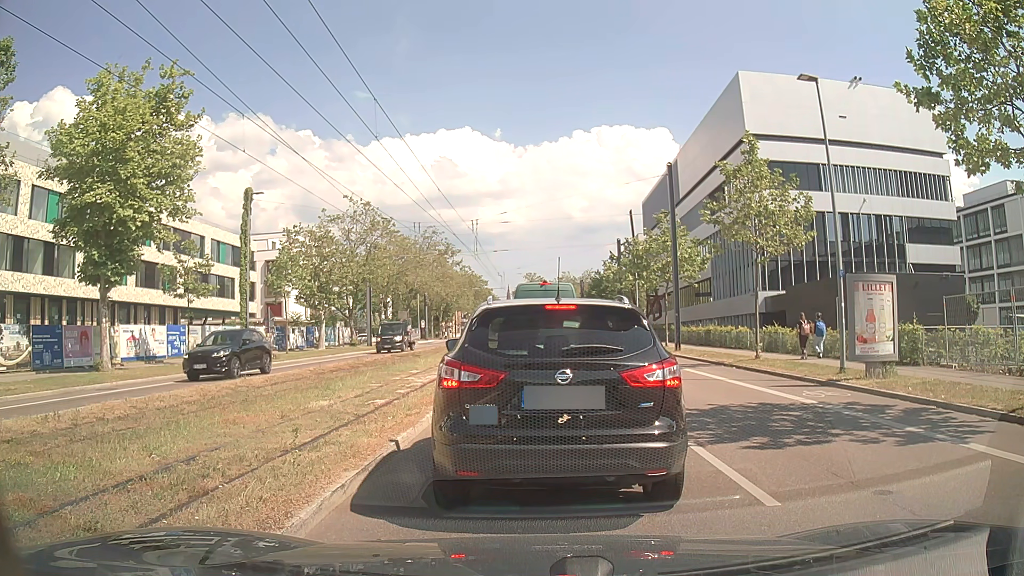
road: secondary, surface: asphalt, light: Day
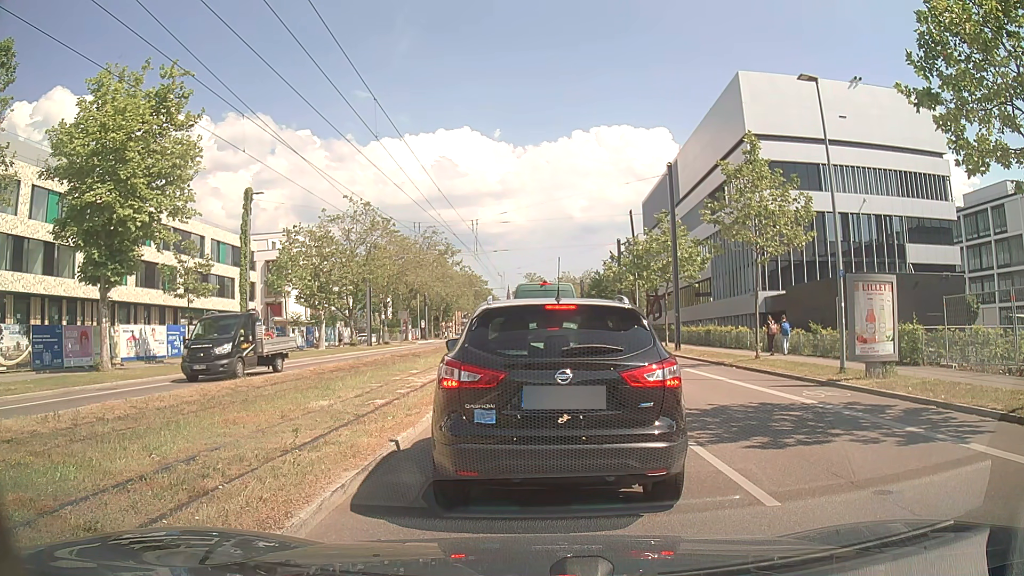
(0.0, 0.0) m; 0°
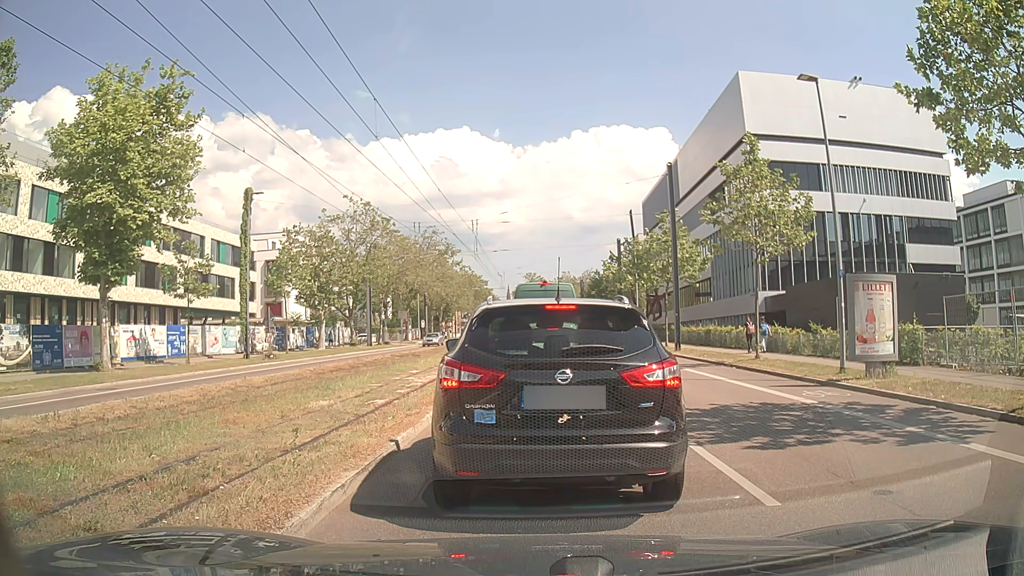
(0.0, 0.0) m; 0°
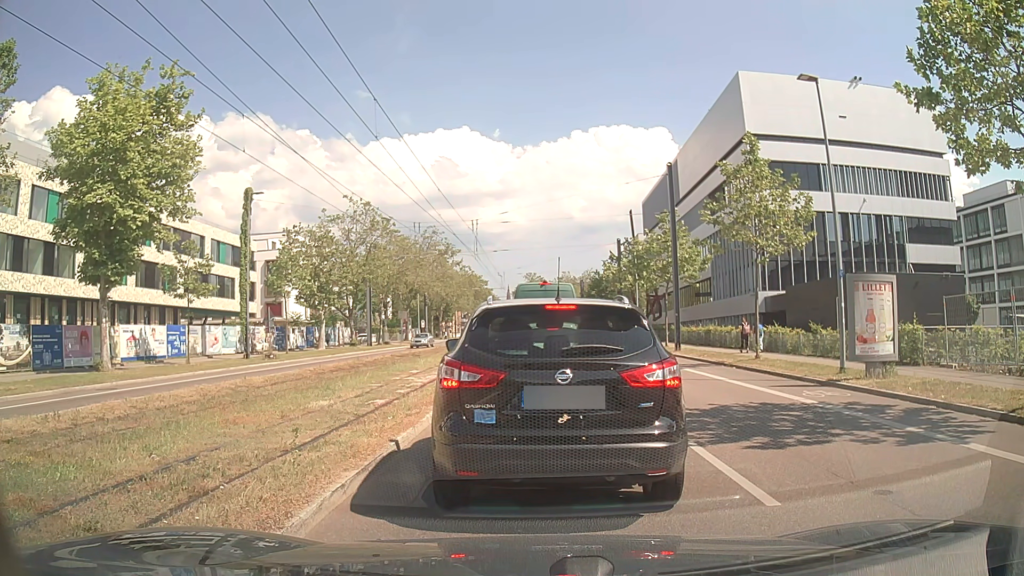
(0.0, 0.0) m; 0°
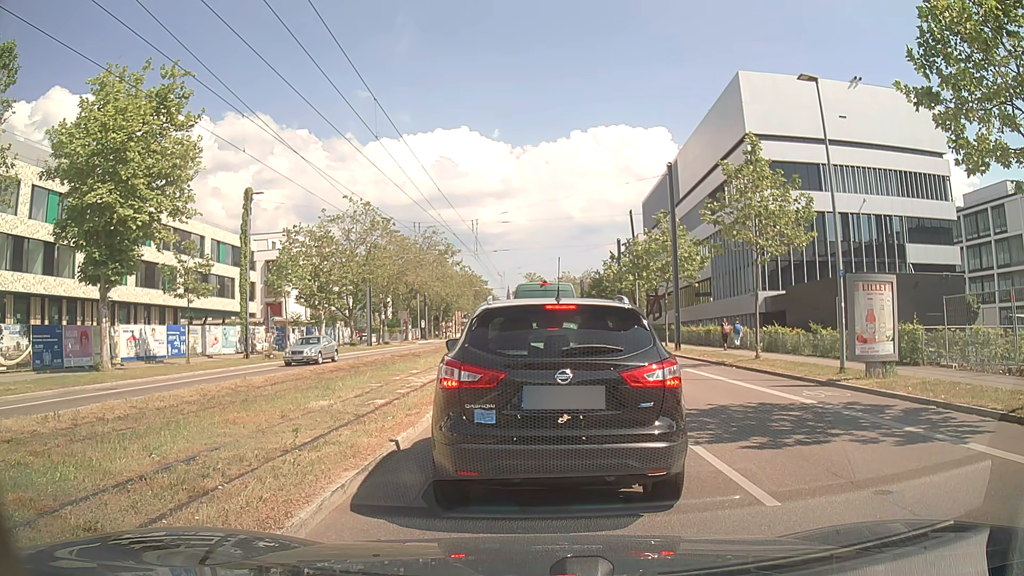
(0.0, 0.0) m; 0°
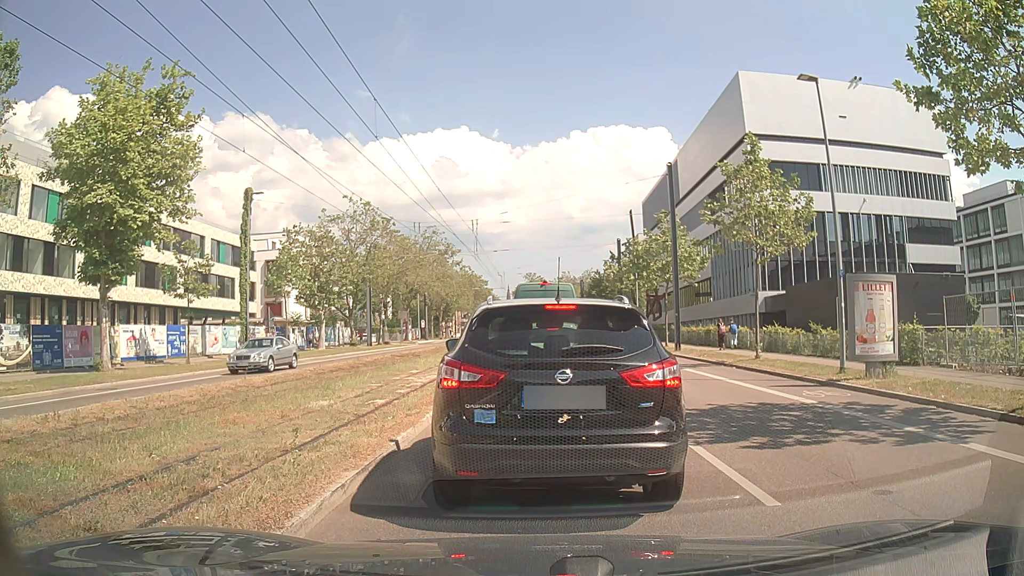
(0.0, 0.0) m; 0°
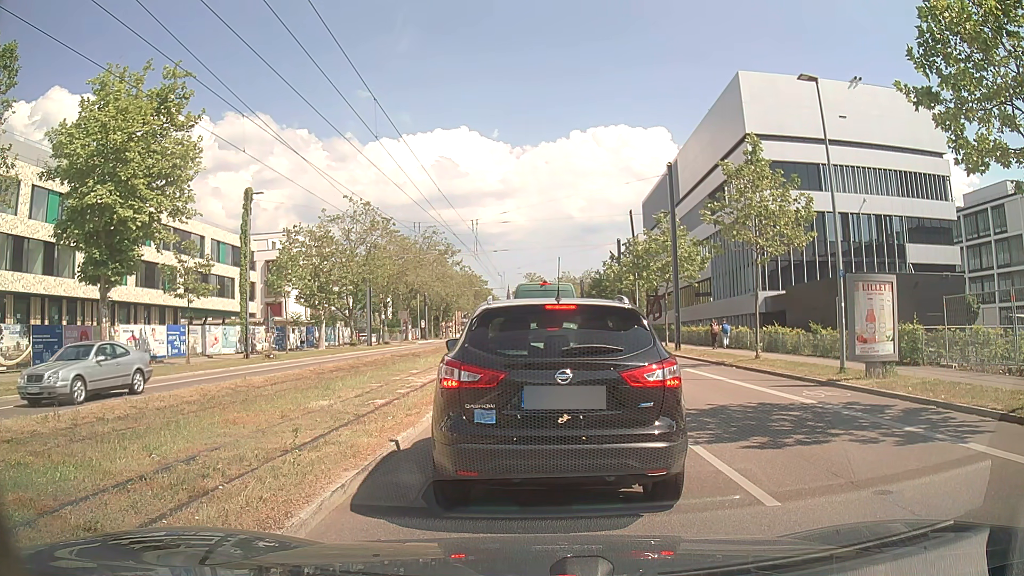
(0.0, 0.0) m; 0°
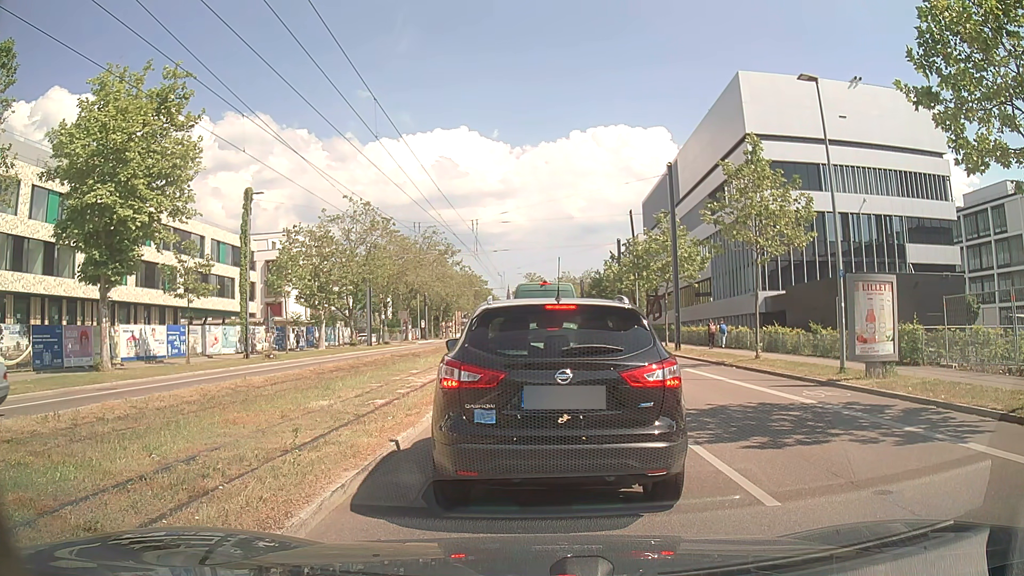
(0.0, 0.0) m; 0°
